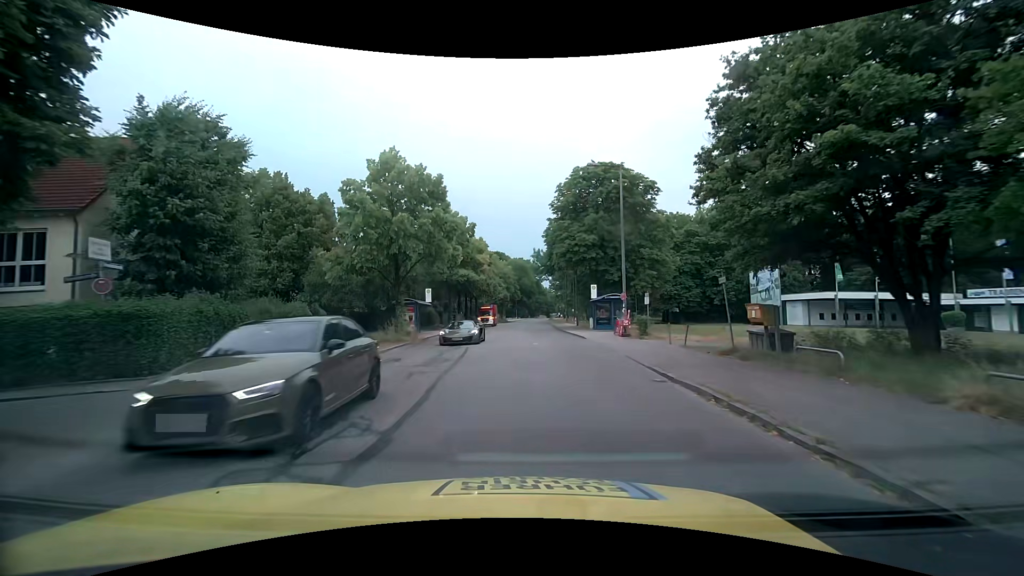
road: tertiary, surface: asphalt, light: Day
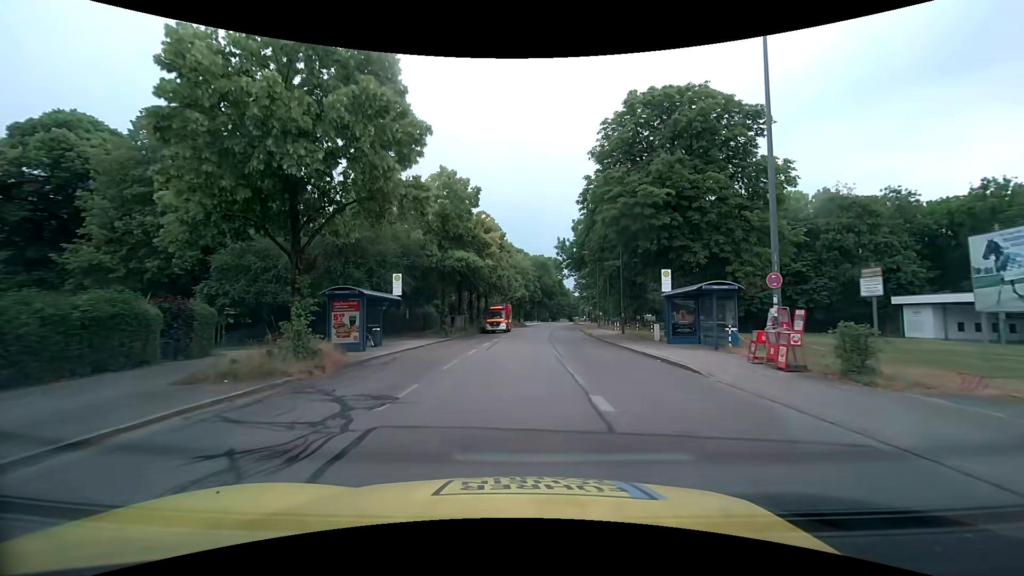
(-0.3, +16.1) m; -2°
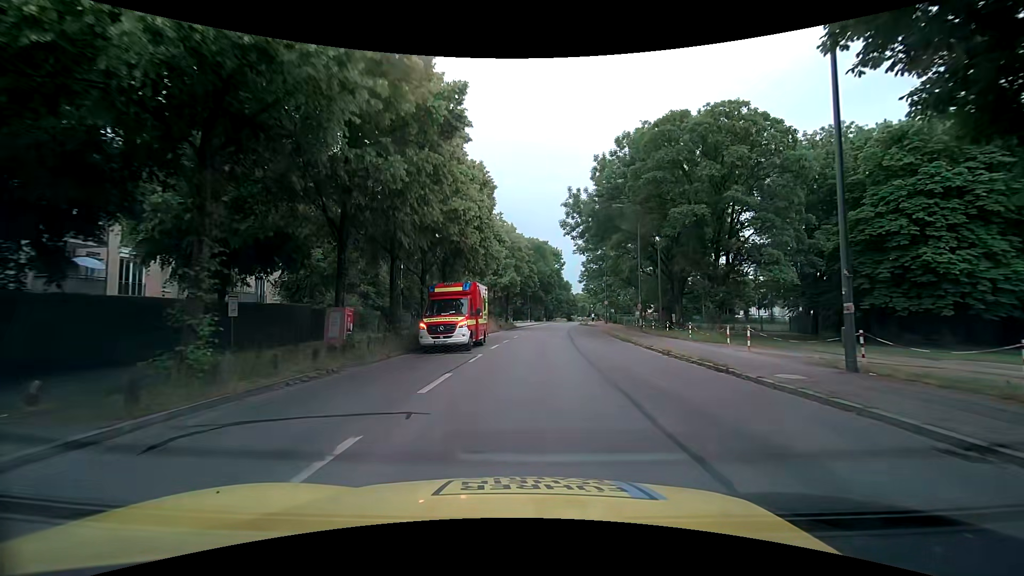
(0.0, +28.6) m; +1°
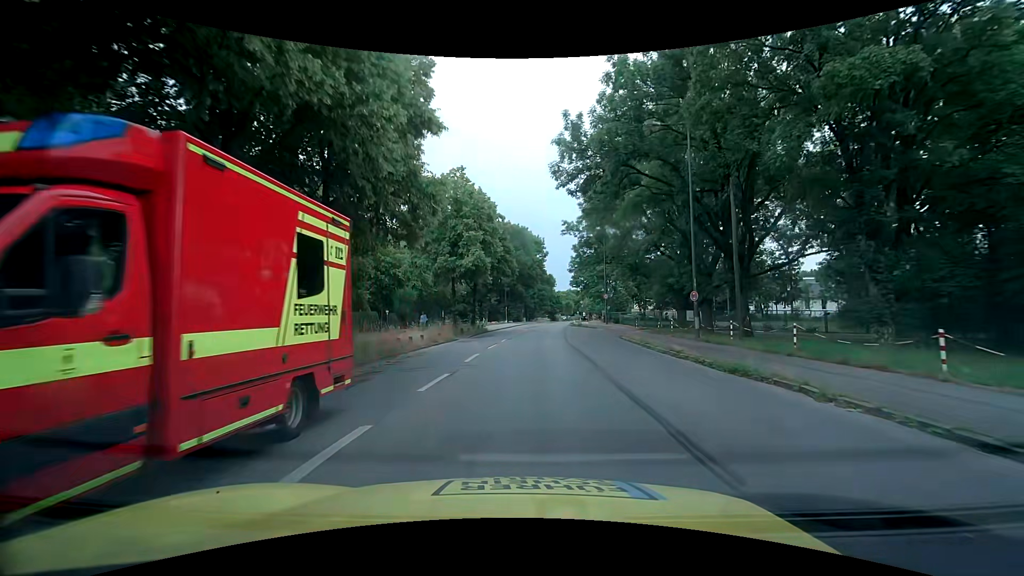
(+0.5, +17.5) m; +3°
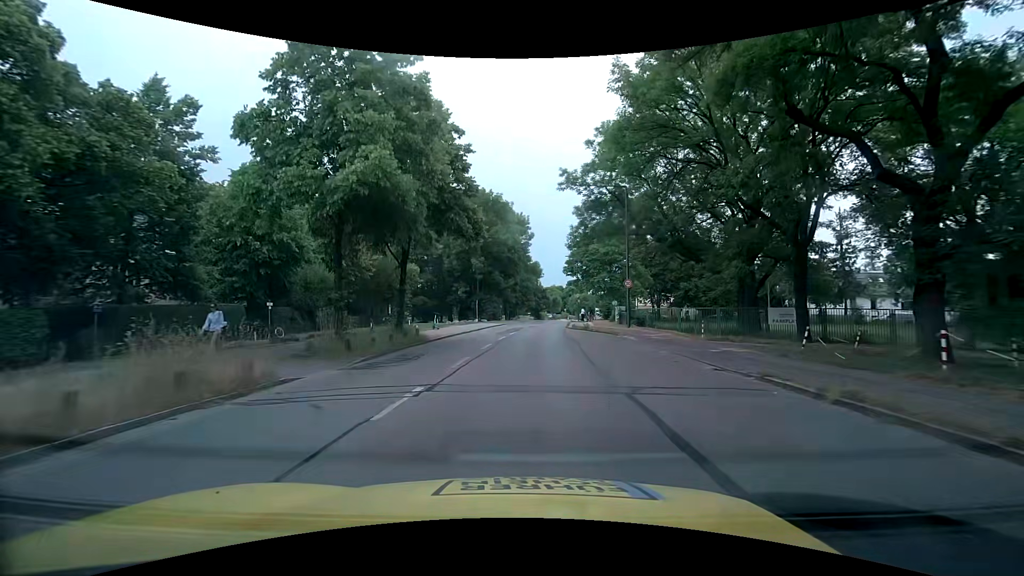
(+0.3, +20.6) m; +2°
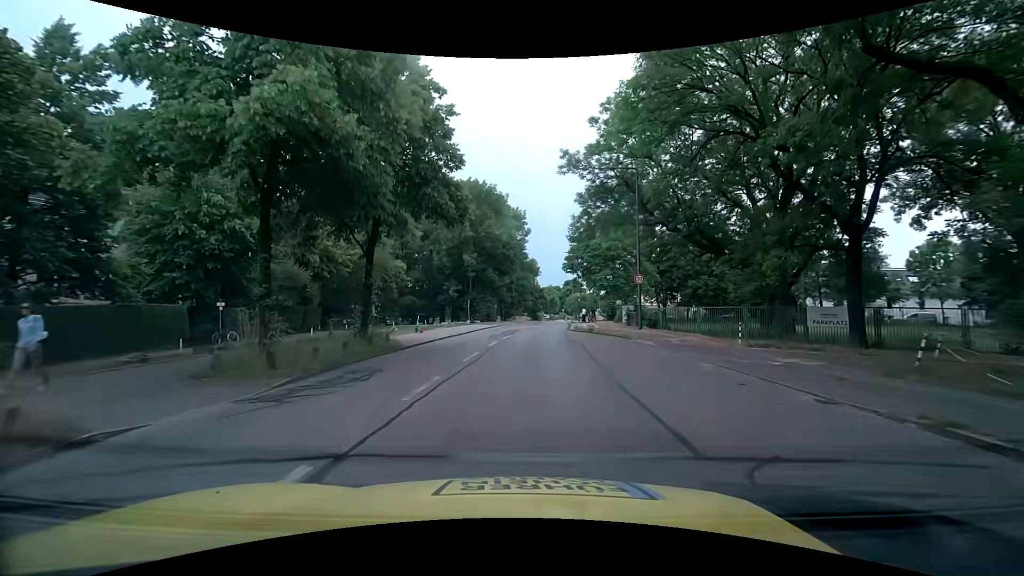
(0.0, +4.6) m; 0°
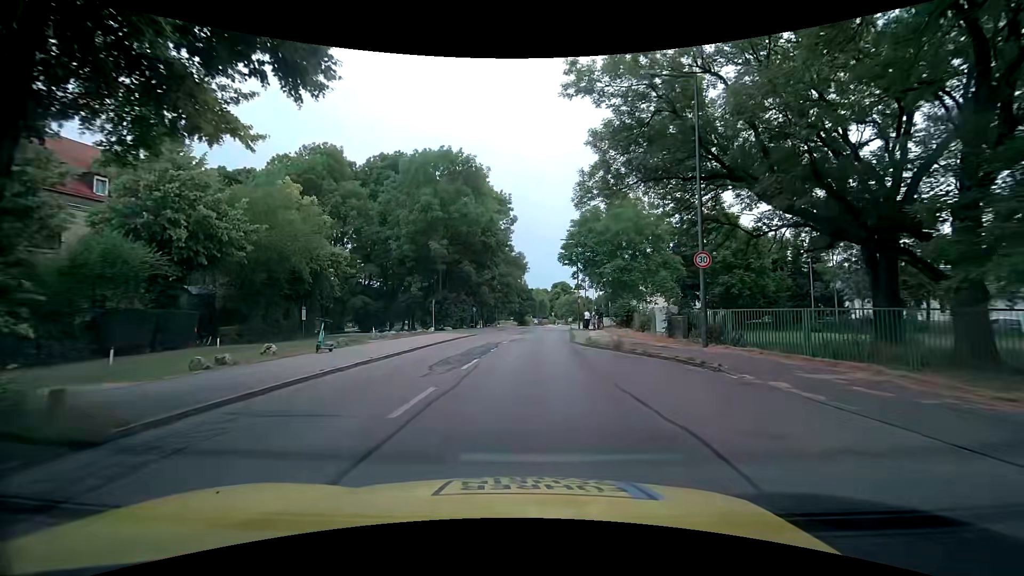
(+0.2, +13.2) m; +2°
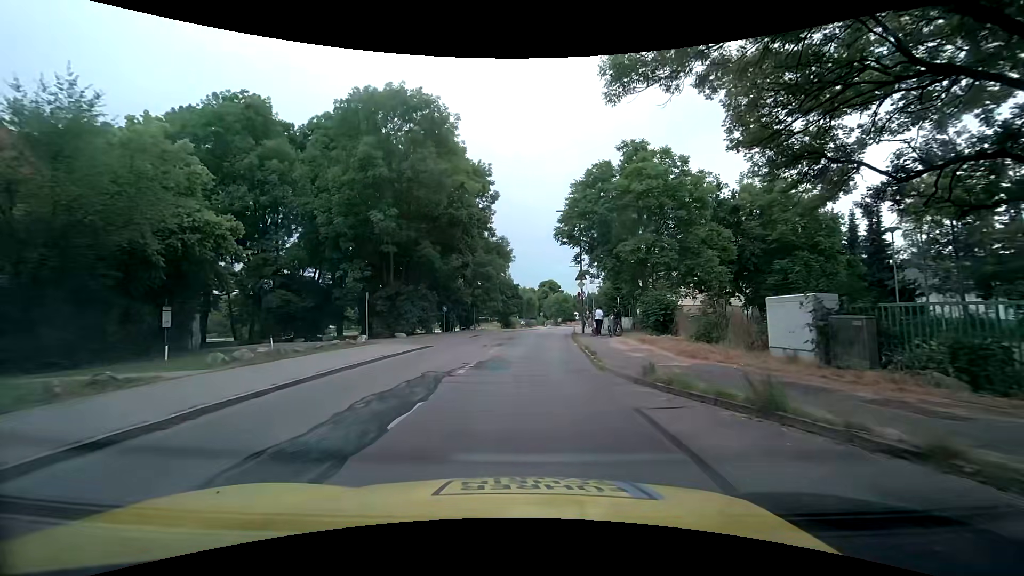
(+0.2, +12.9) m; +2°
(0, +10) (0, +20) (+1, +30) (+1, +40) (+2, +50) (+4, +60) (+5, +70) (+7, +80) (+8, +89) (+10, +99) m
